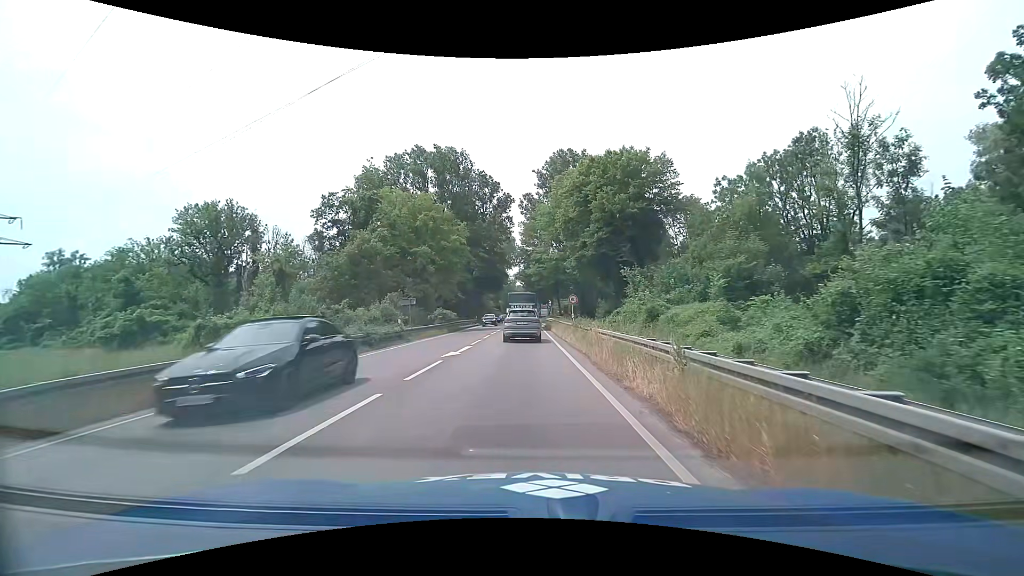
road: primary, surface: asphalt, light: Day
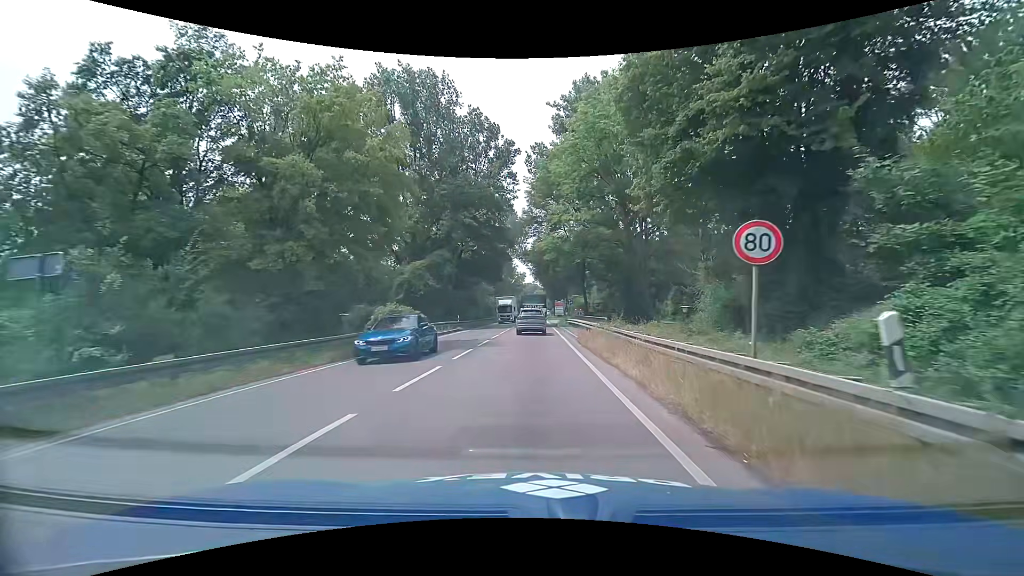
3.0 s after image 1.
(-0.2, +25.9) m; -1°
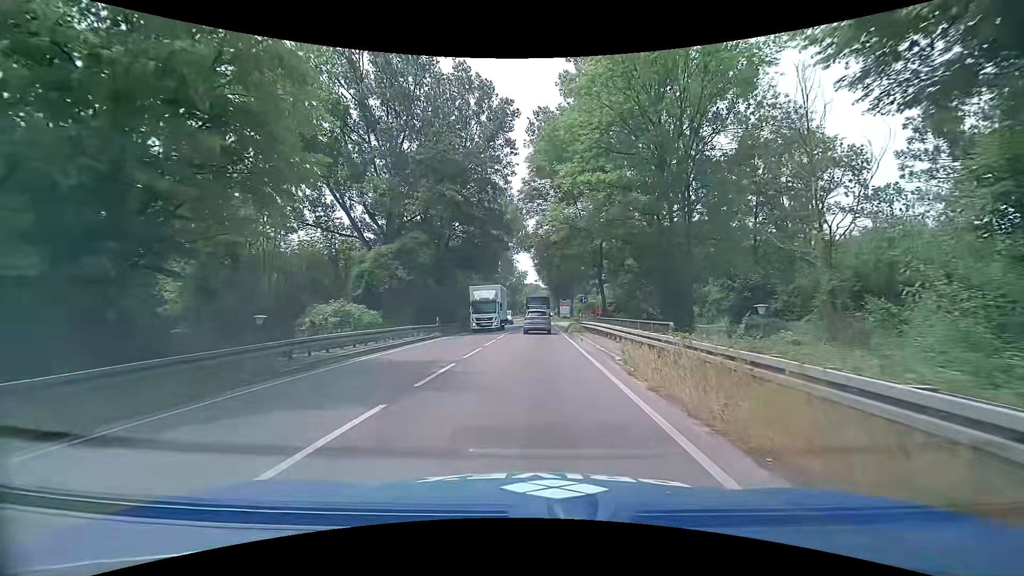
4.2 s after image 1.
(0.0, +11.4) m; 0°
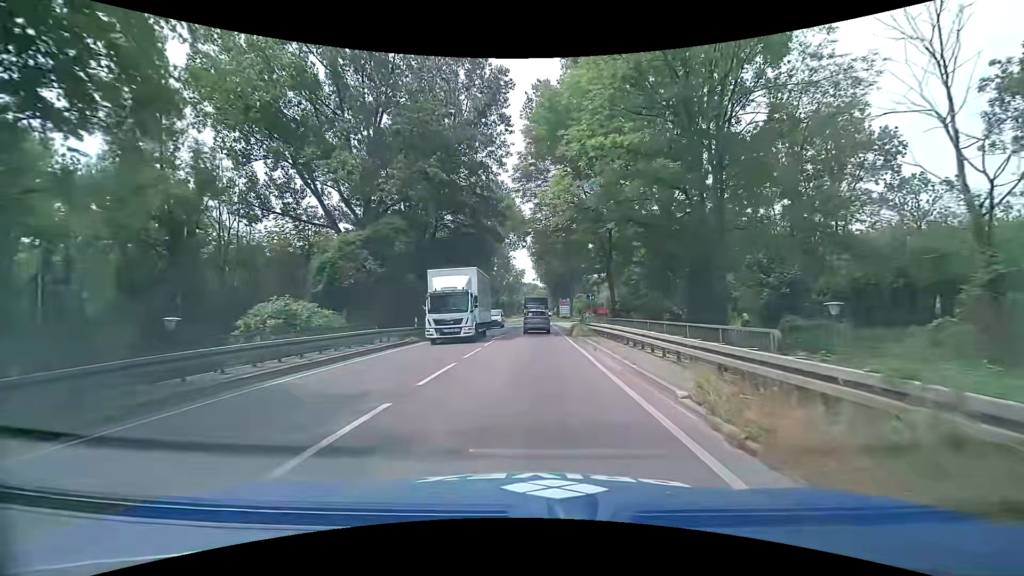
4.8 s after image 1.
(0.0, +5.9) m; 0°
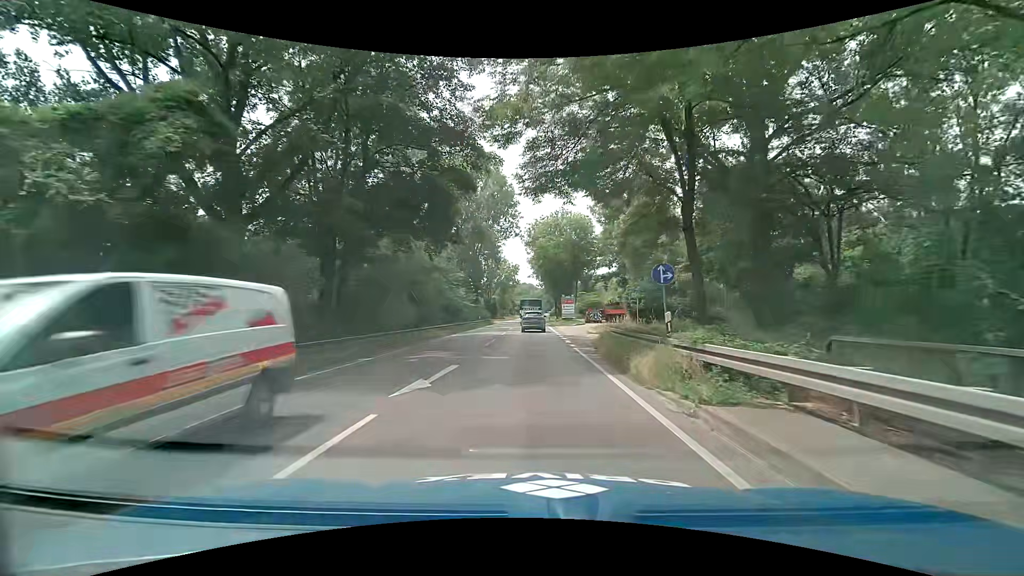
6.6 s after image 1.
(+0.1, +18.8) m; +1°
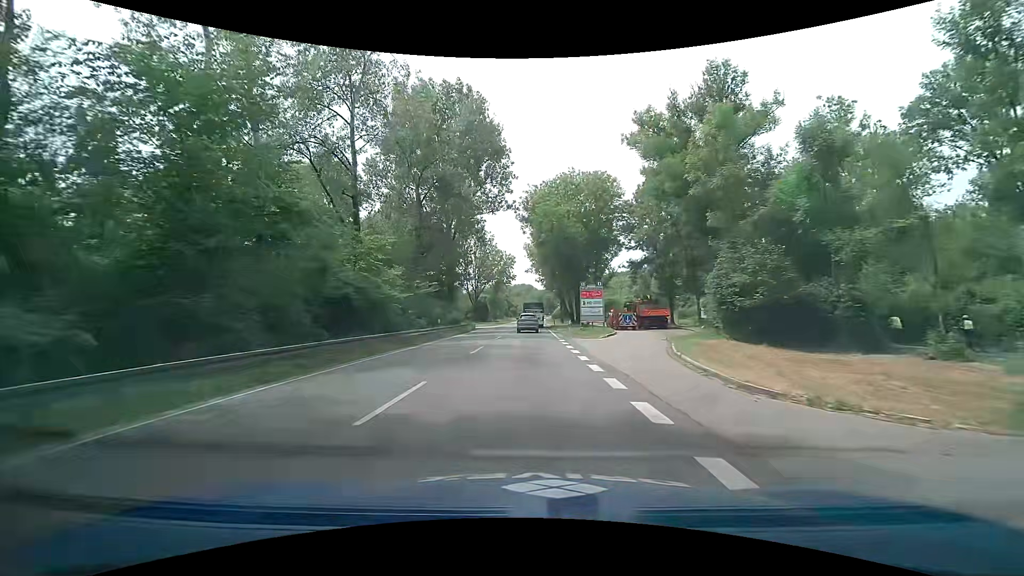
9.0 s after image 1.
(-0.2, +27.5) m; 0°
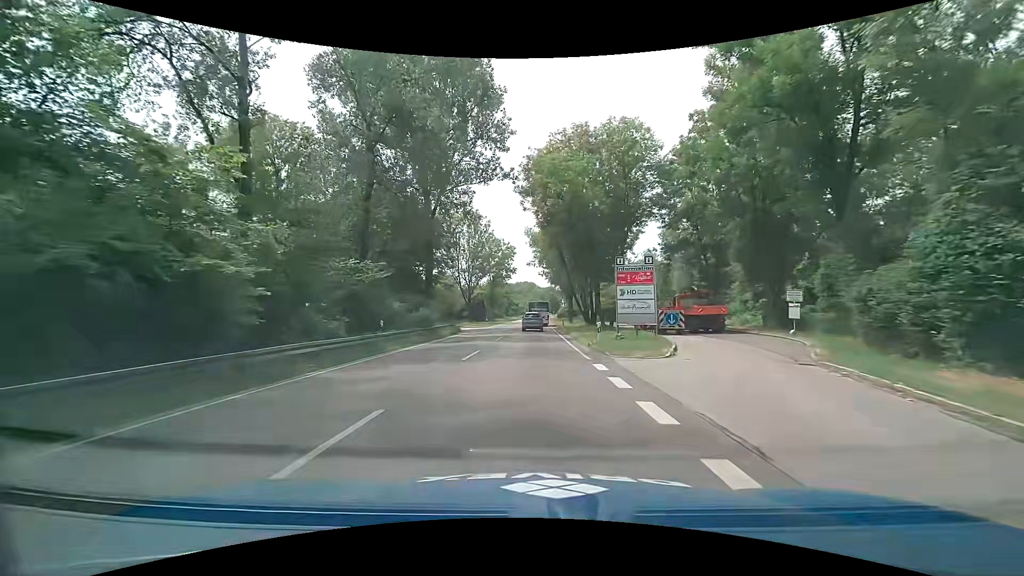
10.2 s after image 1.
(-0.2, +15.3) m; -1°
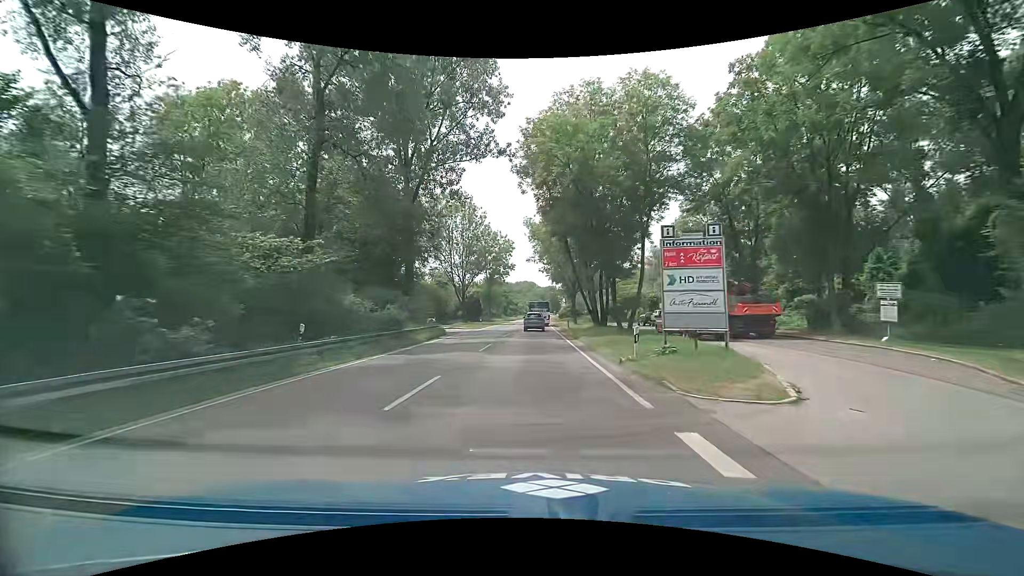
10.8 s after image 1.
(0.0, +8.1) m; 0°
(0, +10) (0, +20) (0, +30) (+1, +40) (+1, +50) (+1, +60) (+1, +70) (+1, +80) (+2, +90) (+2, +100) m
